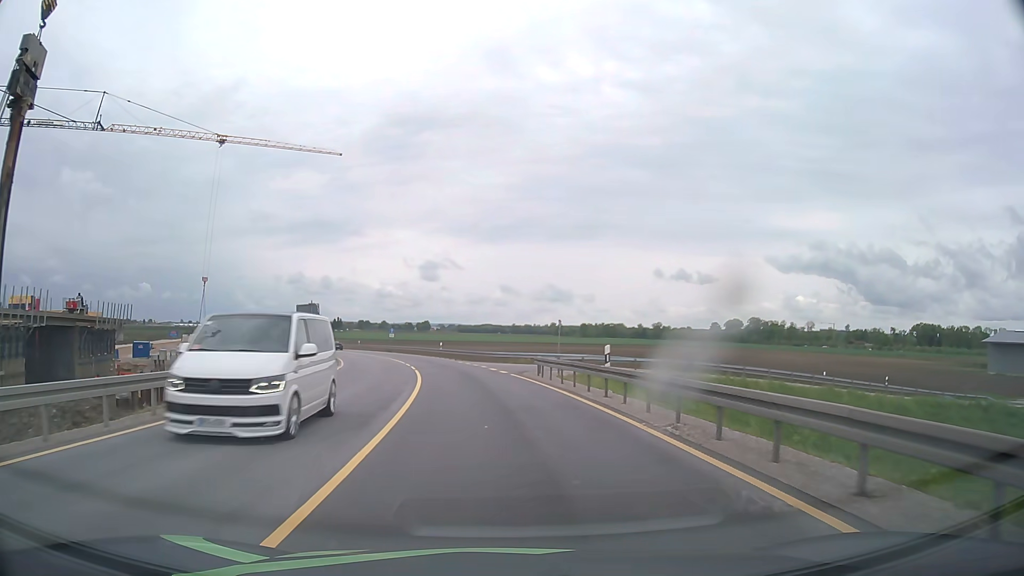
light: Day
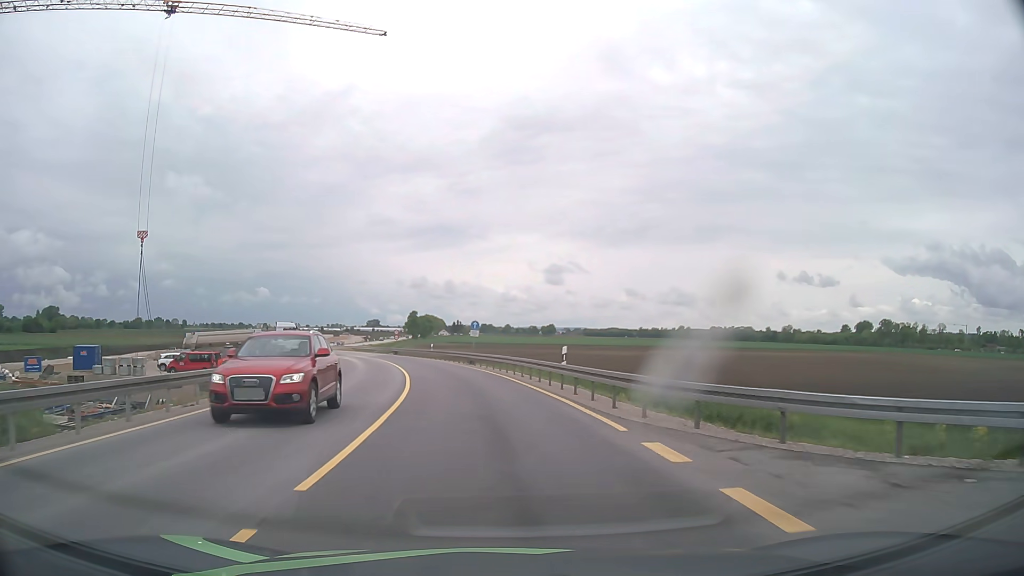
(-3.2, +37.8) m; -10°
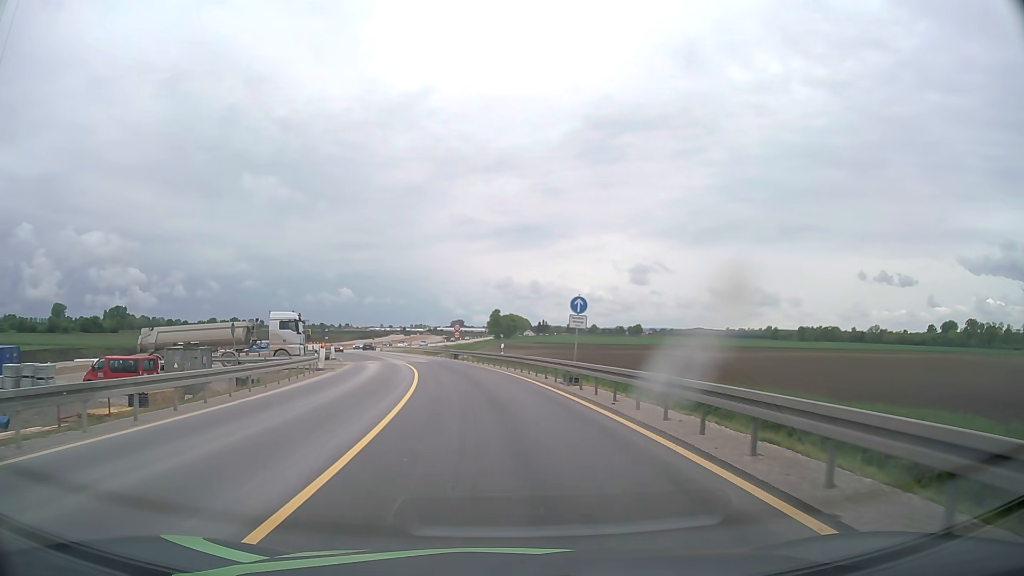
(-1.4, +22.8) m; -7°
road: unclassified
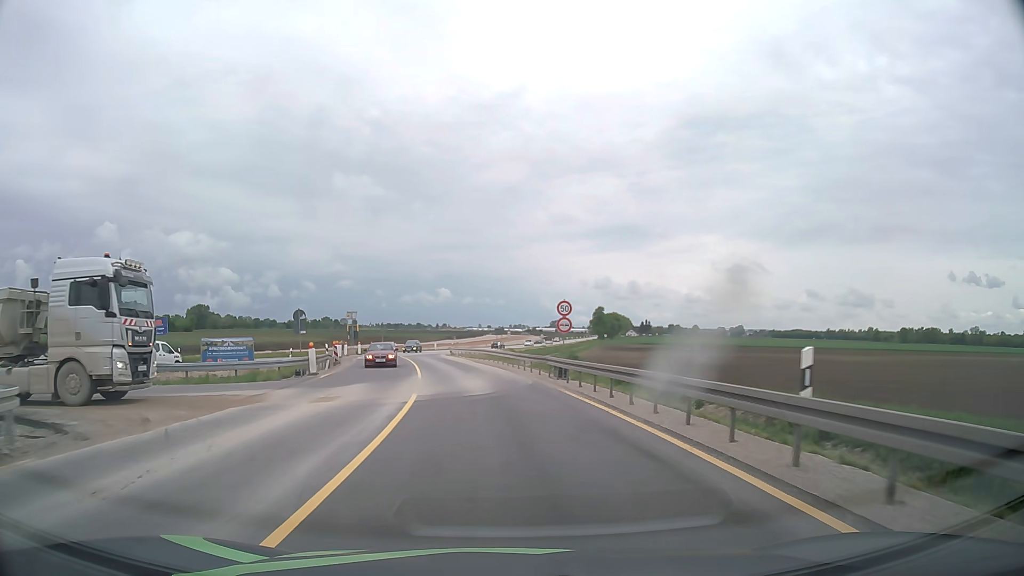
(-2.3, +30.4) m; -9°
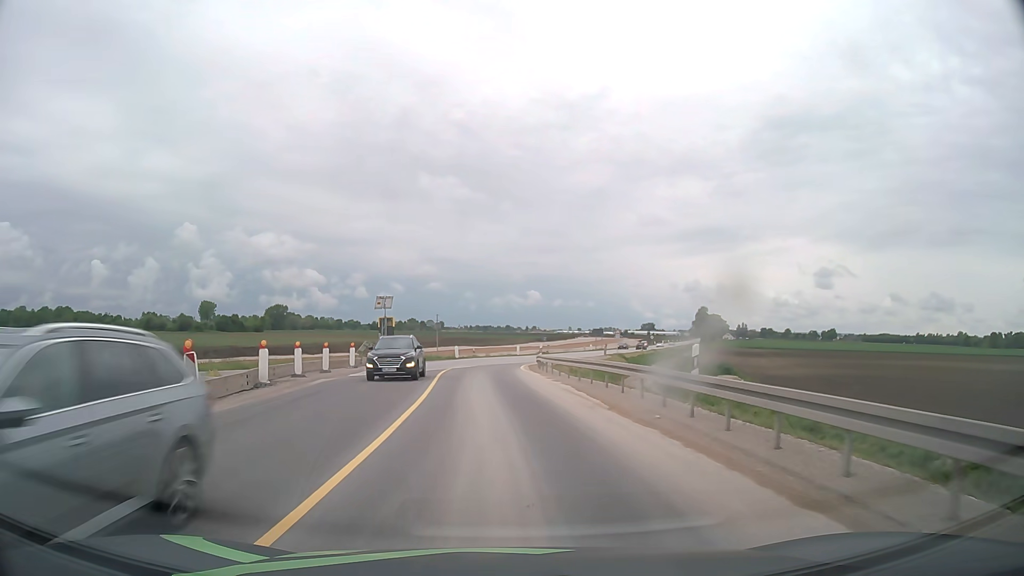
(-2.0, +30.3) m; -7°
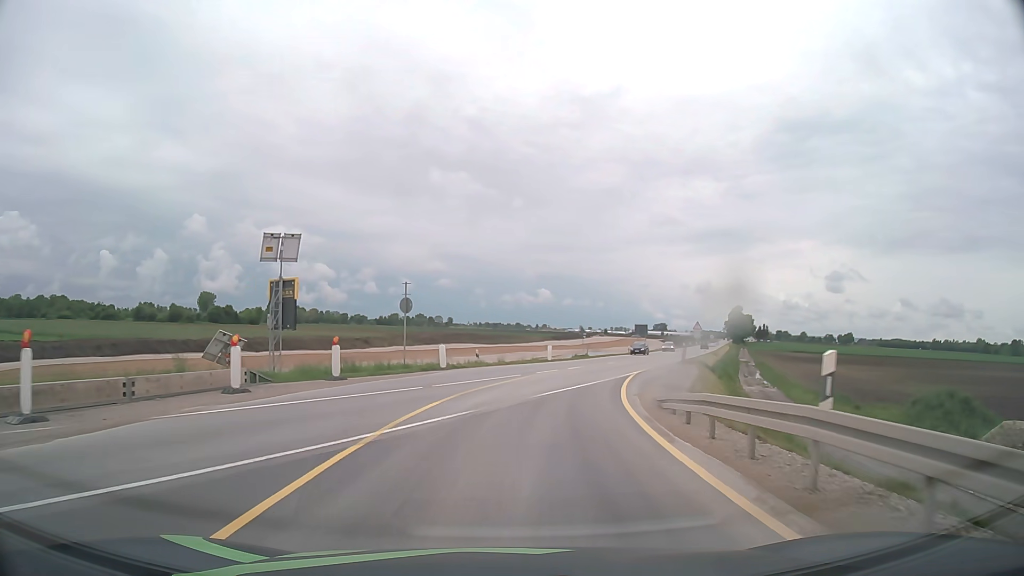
(-1.1, +30.4) m; -1°
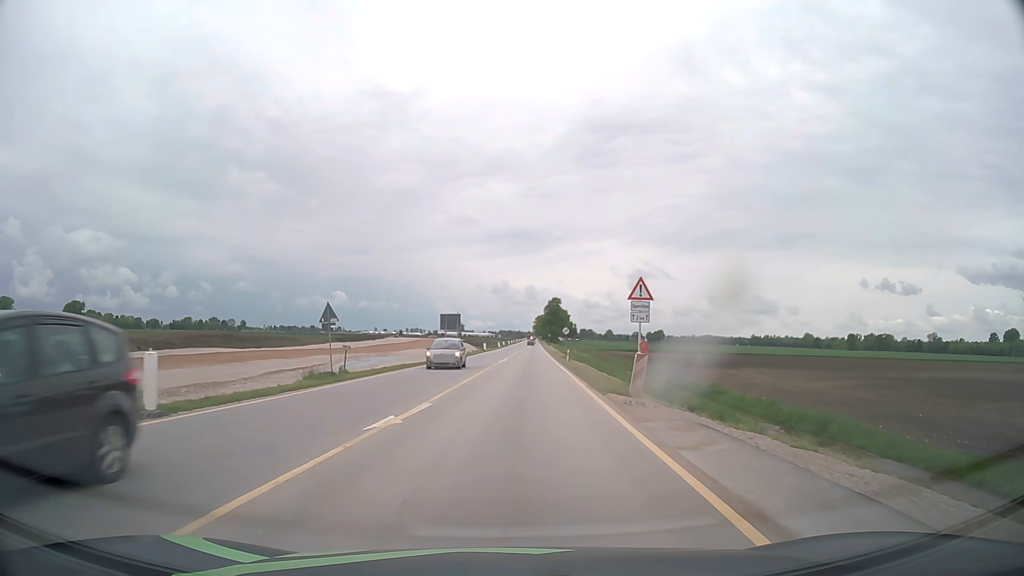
(+5.9, +37.4) m; +18°
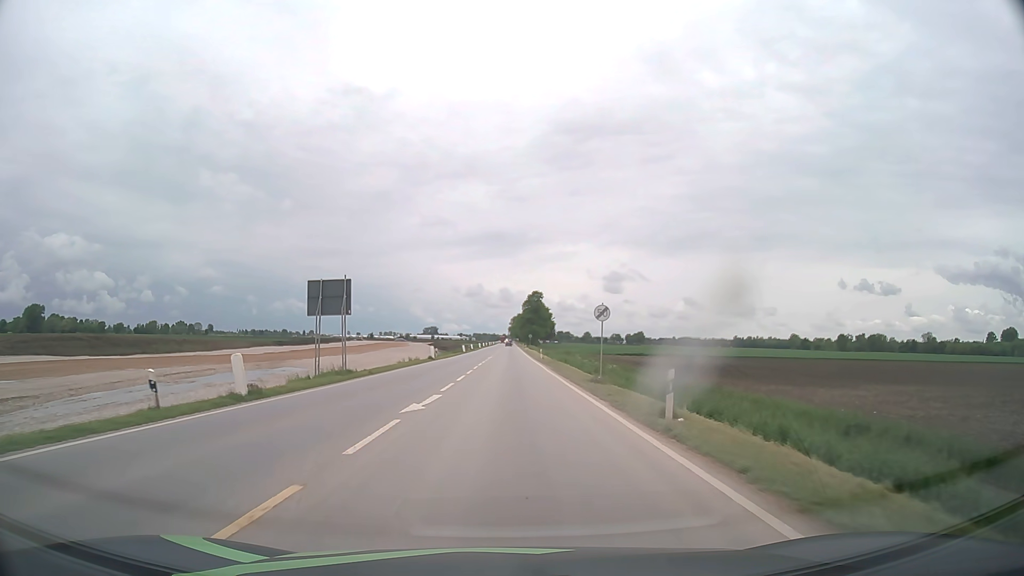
(+1.1, +38.7) m; +2°
(0, +10) (0, +20) (0, +30) (0, +40) (0, +50) (0, +60) (0, +70) (+1, +80) (+1, +90) (+1, +100) m
